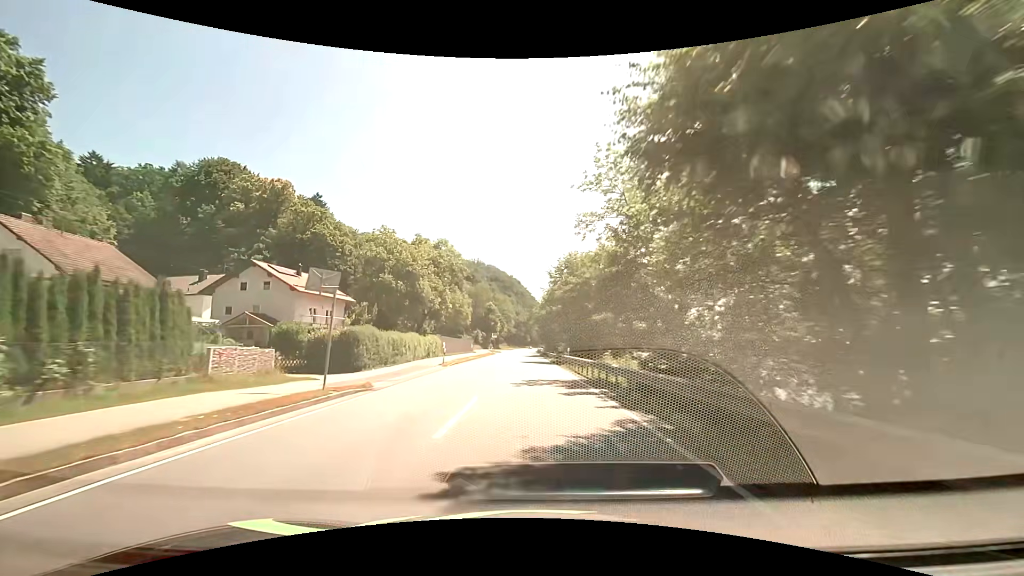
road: primary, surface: asphalt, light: Day
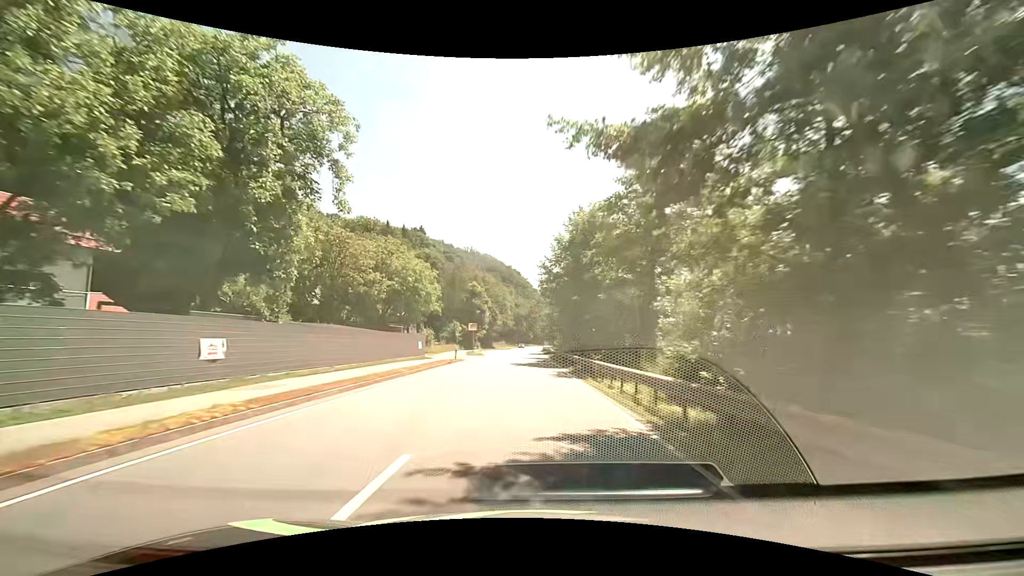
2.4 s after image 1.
(-0.3, +41.4) m; -1°
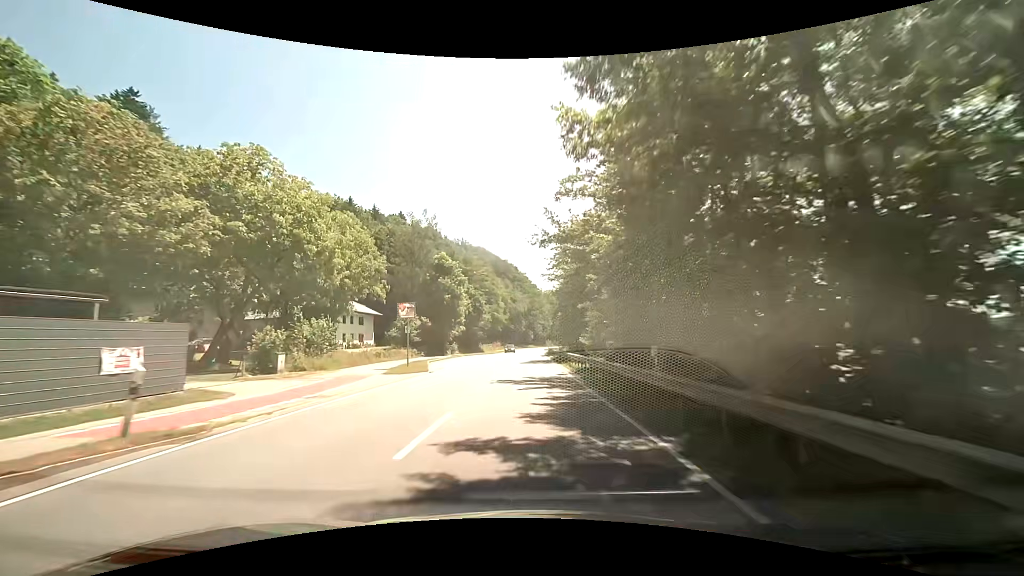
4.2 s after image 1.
(+0.1, +32.1) m; 0°
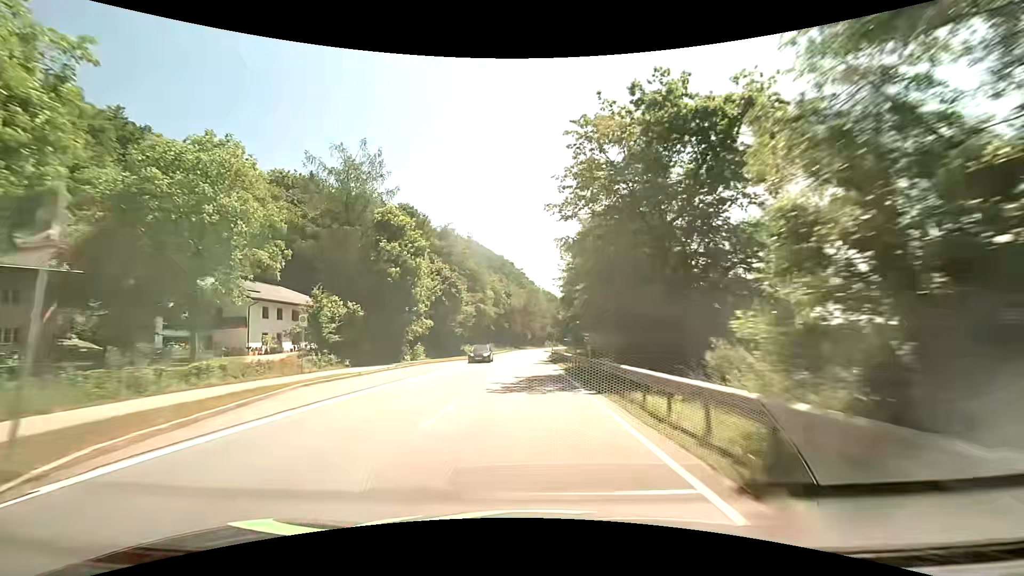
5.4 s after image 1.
(0.0, +21.8) m; 0°
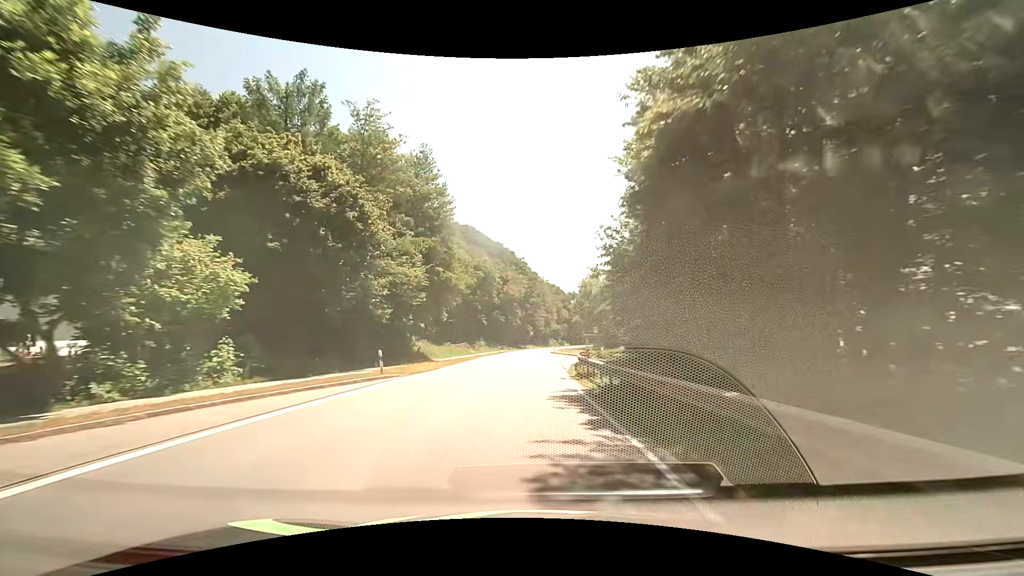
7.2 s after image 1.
(-0.2, +32.9) m; 0°
(0, +10) (0, +20) (0, +30) (0, +40) (0, +50) (0, +60) (0, +70) (0, +80) (+1, +90) (+1, +100) m
